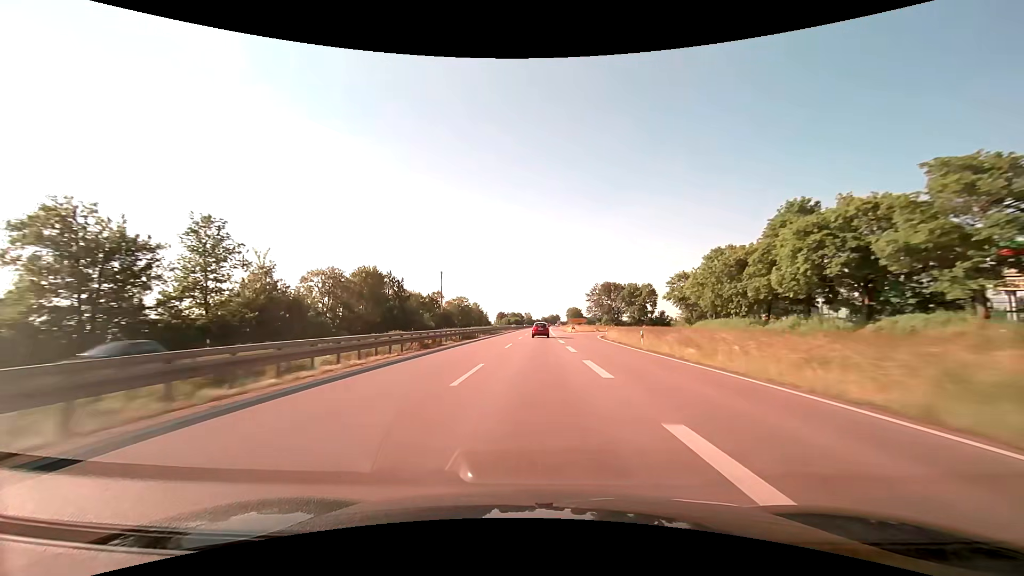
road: trunk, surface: asphalt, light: Day
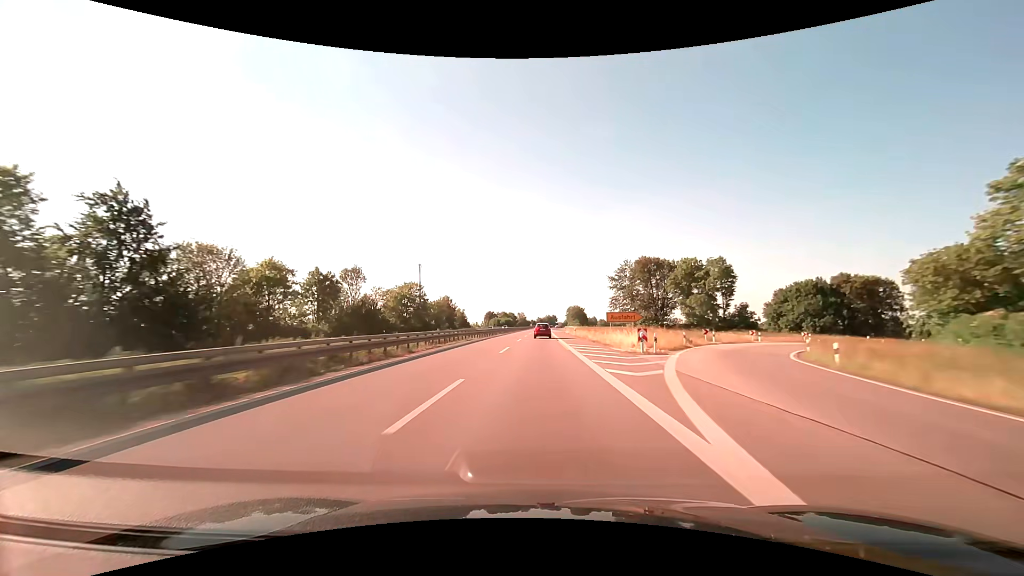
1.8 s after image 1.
(+0.3, +58.8) m; +1°
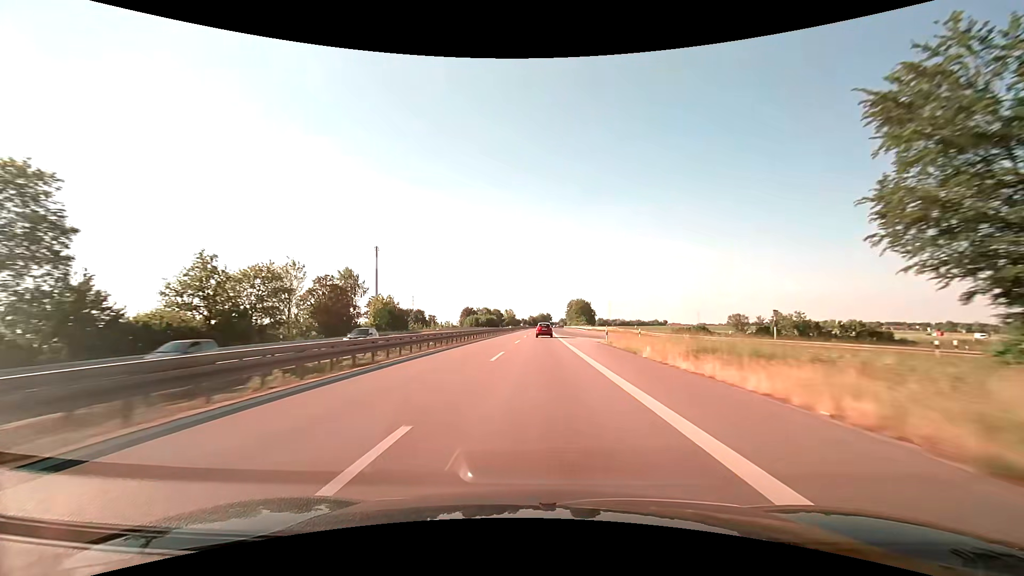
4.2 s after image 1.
(+0.5, +78.0) m; +1°
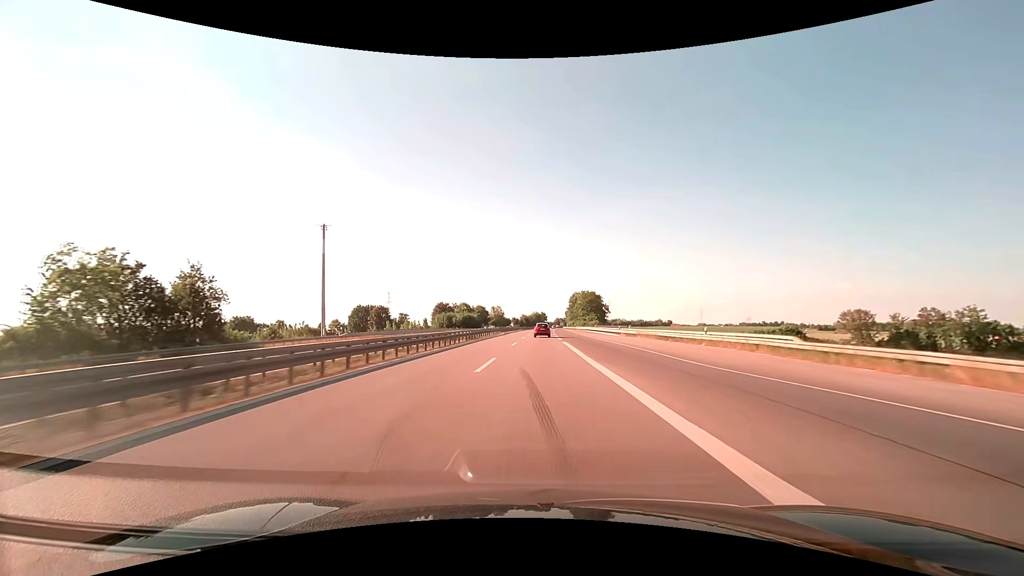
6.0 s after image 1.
(+0.4, +58.7) m; +1°
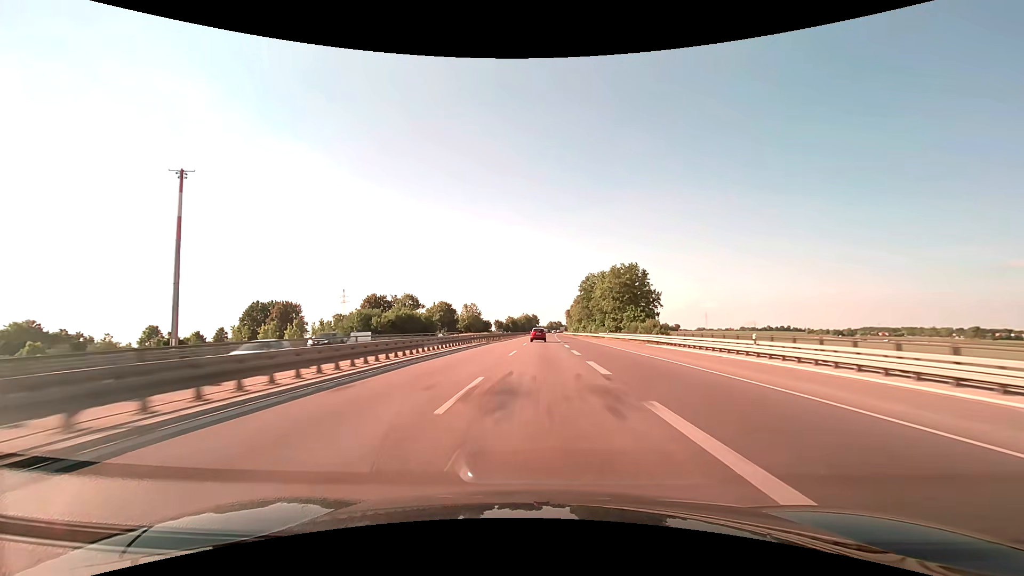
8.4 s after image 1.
(+0.6, +78.4) m; +1°
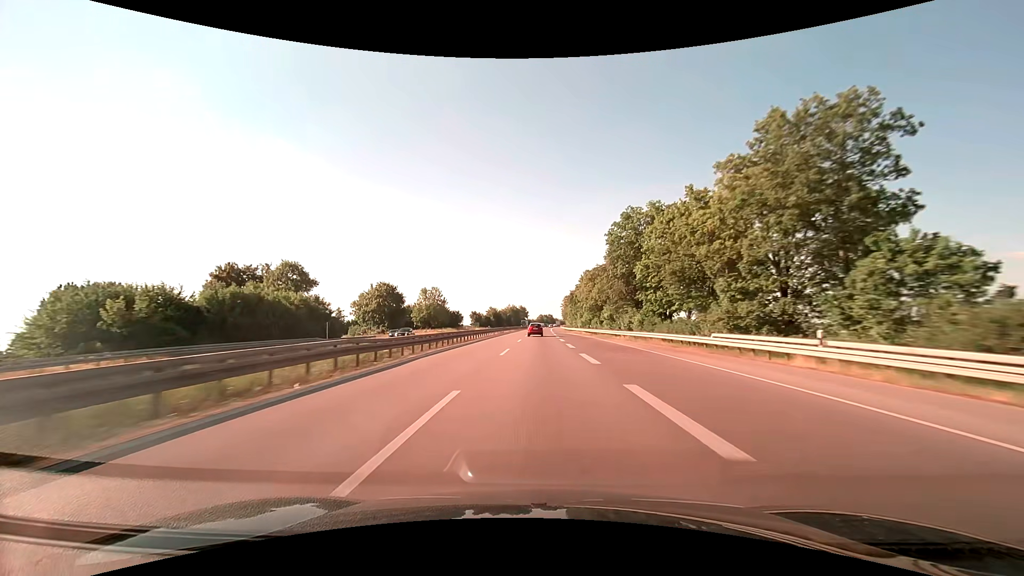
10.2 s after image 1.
(+0.6, +58.0) m; +1°
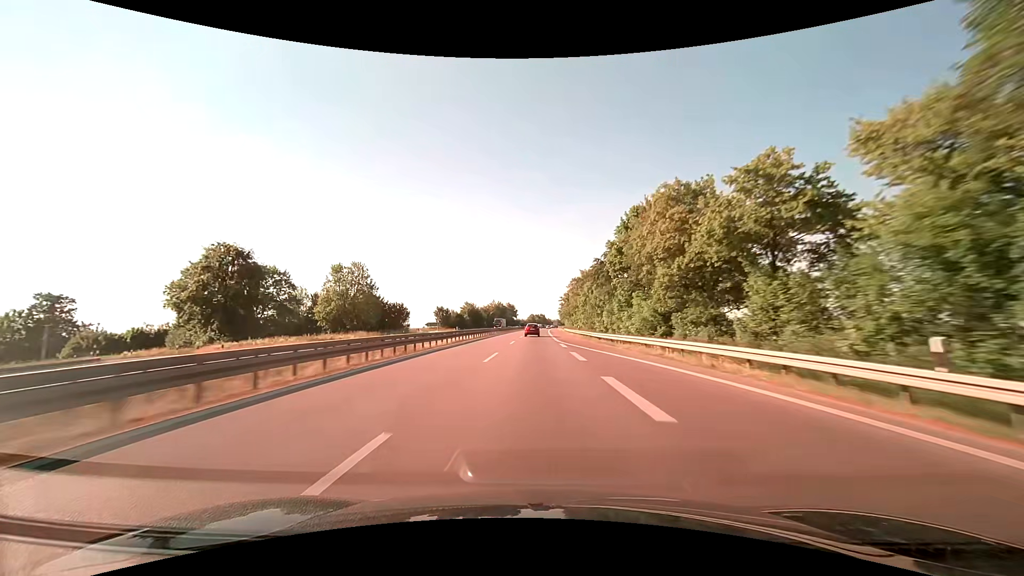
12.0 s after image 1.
(+0.4, +58.2) m; +1°
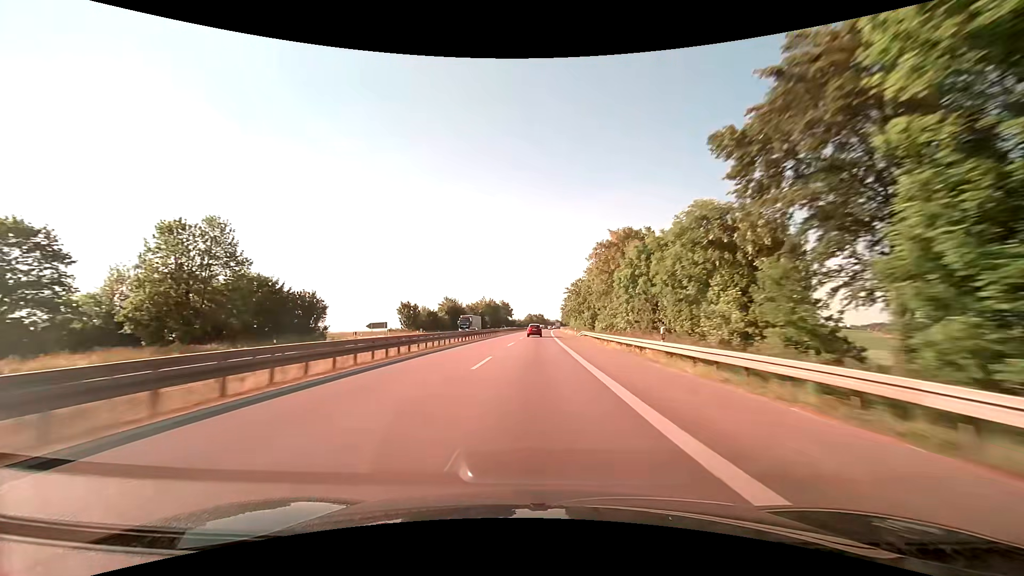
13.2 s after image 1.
(+0.2, +39.1) m; 0°
(0, +10) (0, +20) (0, +30) (0, +40) (0, +50) (+1, +60) (+1, +70) (+1, +80) (+1, +90) (+2, +100) m
